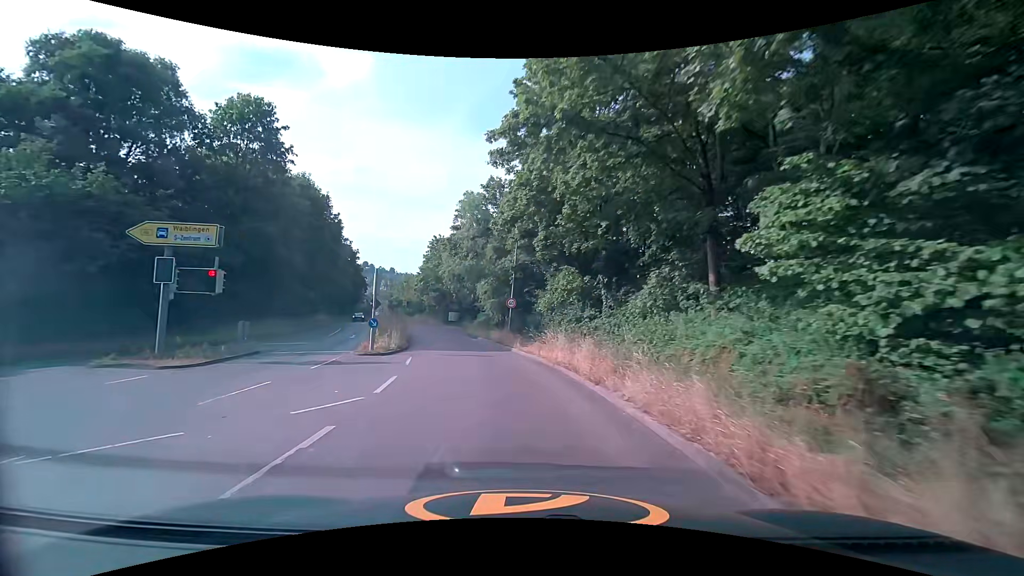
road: secondary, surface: asphalt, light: Day
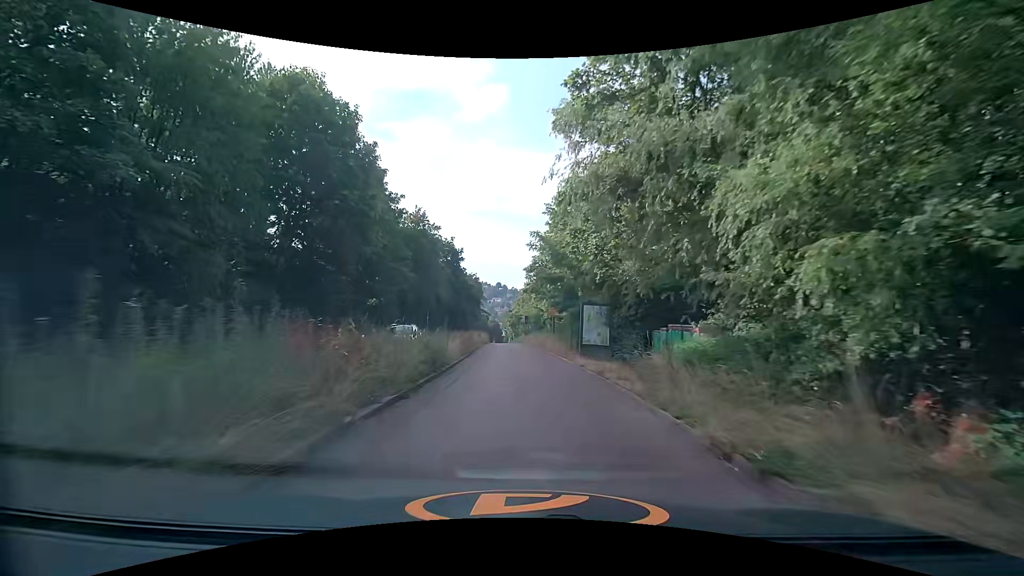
(-4.2, +30.0) m; -15°
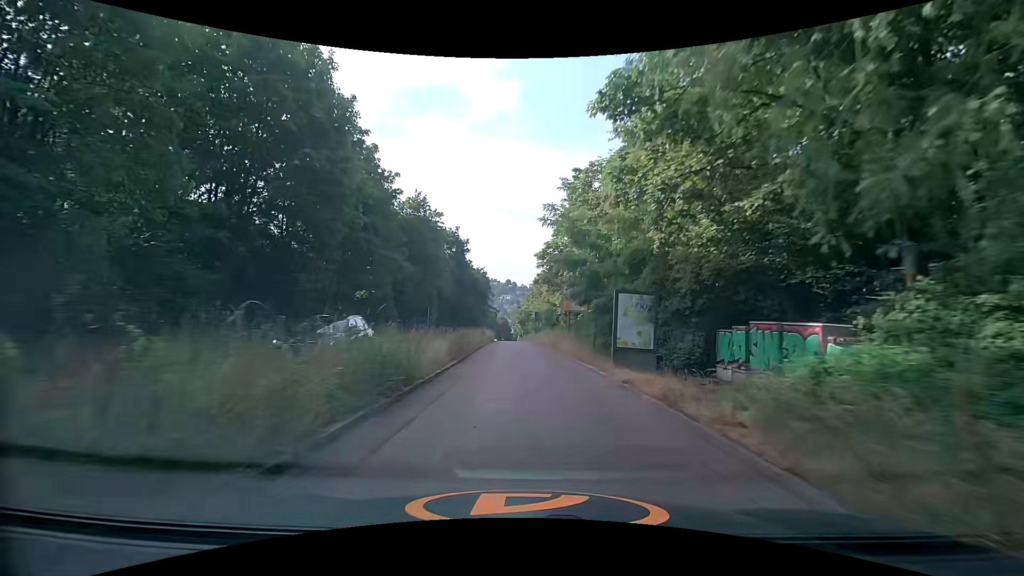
(-0.1, +6.0) m; -1°
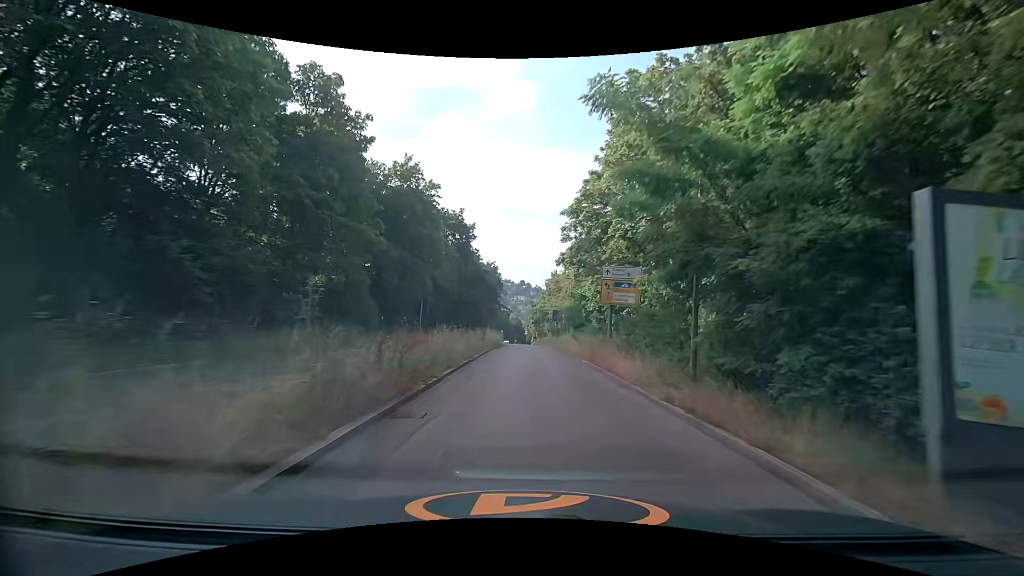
(-0.3, +12.1) m; -2°
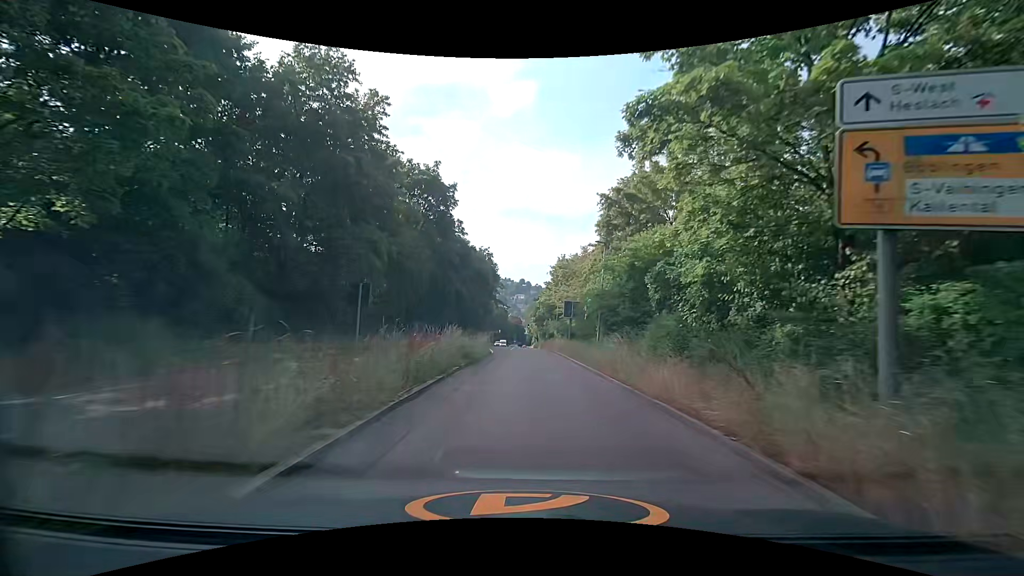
(0.0, +18.2) m; 0°
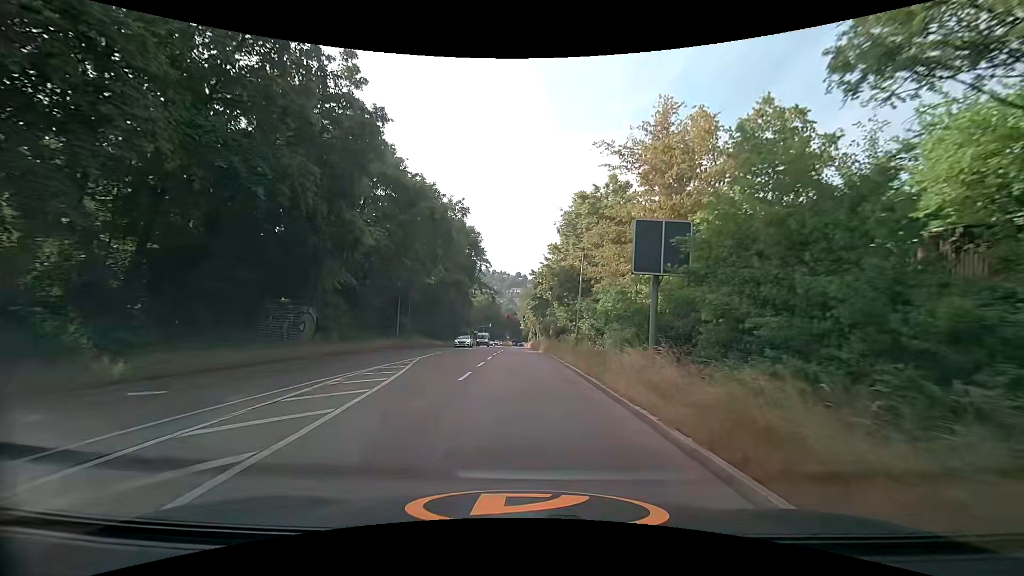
(+0.1, +30.5) m; 0°
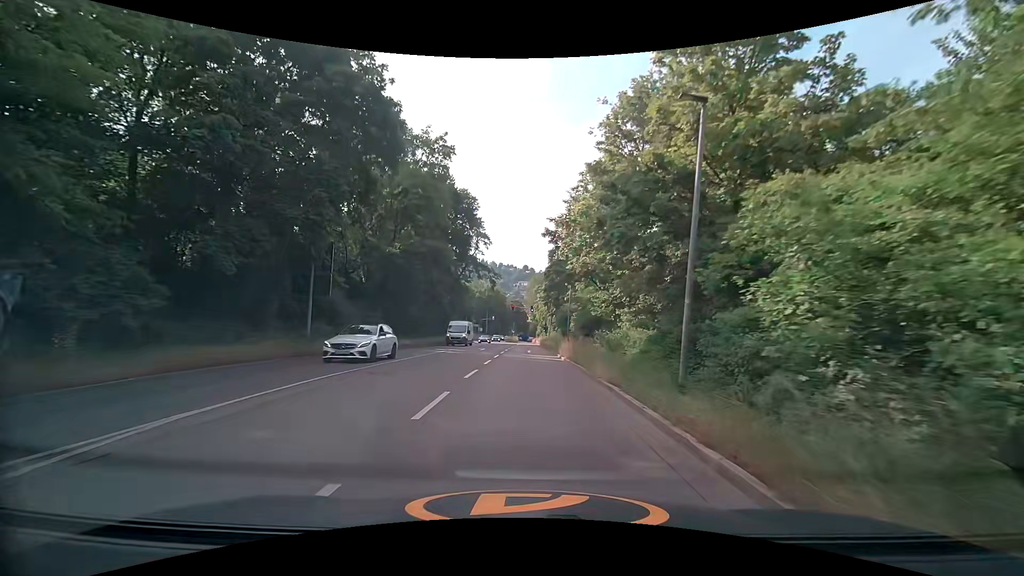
(-0.2, +18.4) m; 0°
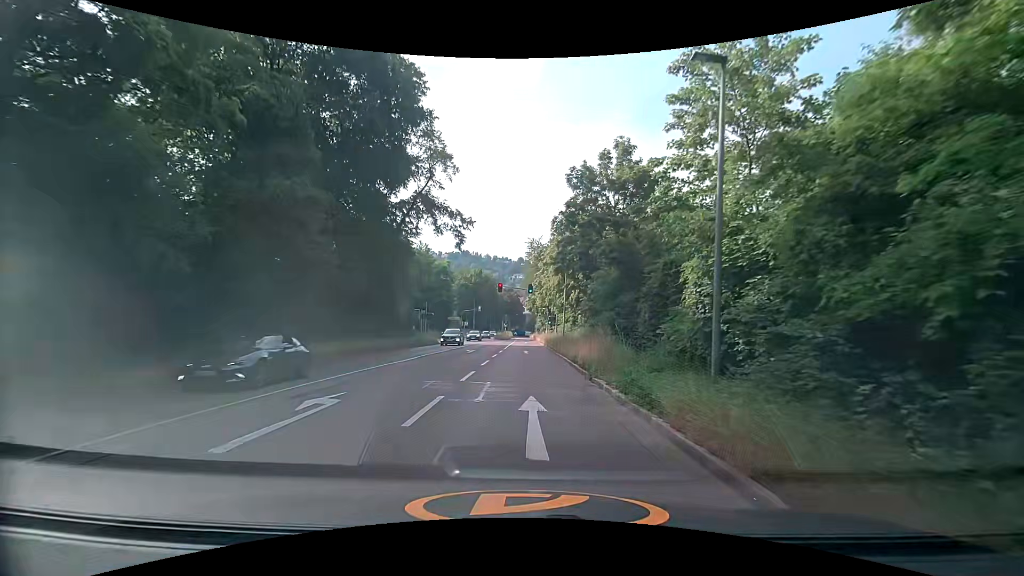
(-0.2, +30.9) m; -1°
(0, +10) (0, +20) (0, +30) (+1, +40) (+1, +50) (+1, +60) (+1, +70) (+1, +80) (+1, +90) (+1, +100) m
